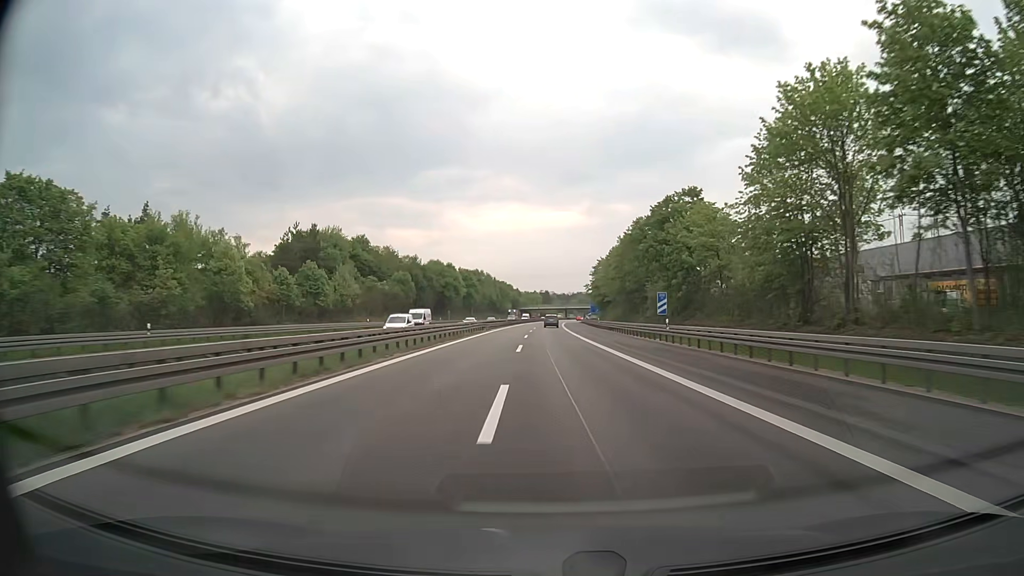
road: motorway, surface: asphalt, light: Day
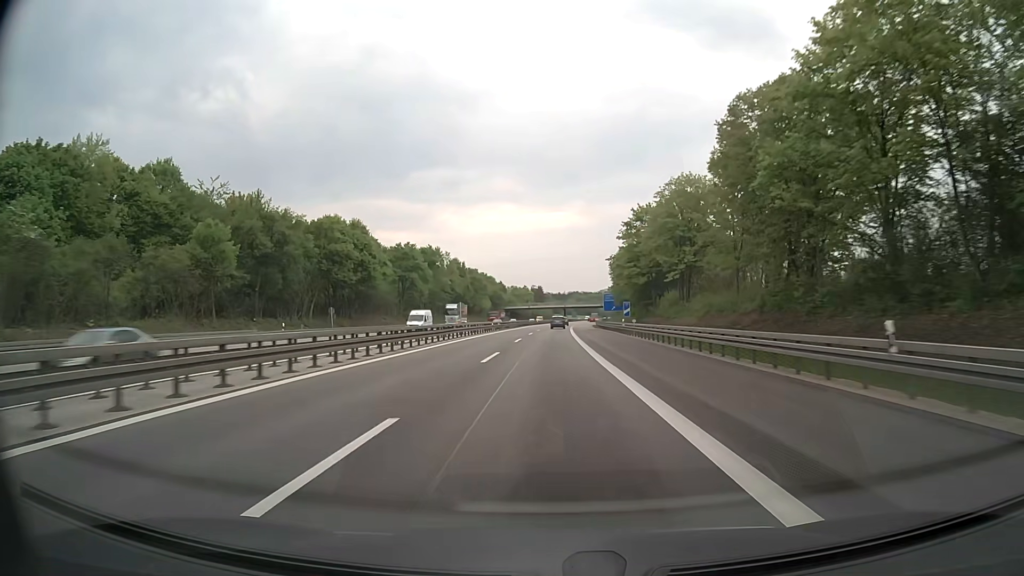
(+0.5, +77.6) m; +1°
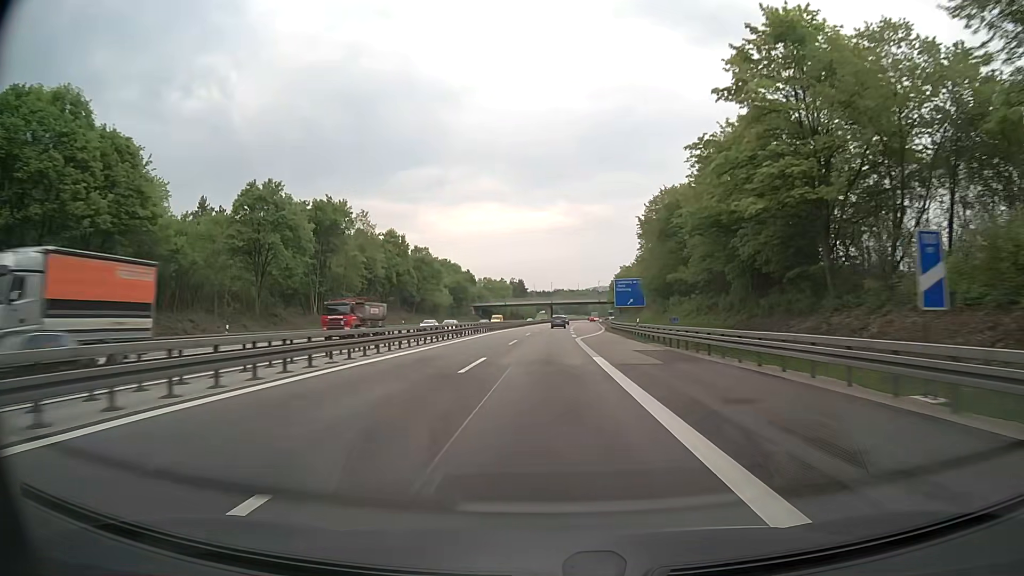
(+0.5, +58.1) m; +1°
(0, +10) (0, +20) (0, +30) (0, +40) (0, +50) (+1, +60) (+1, +70) (+1, +80) (+1, +90) (+2, +100) m
